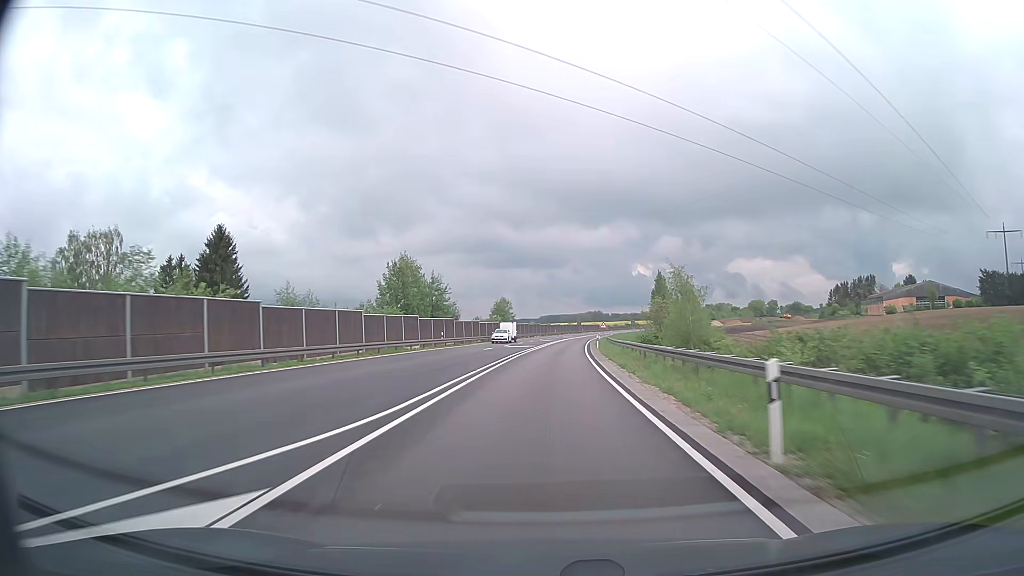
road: trunk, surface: asphalt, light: Day
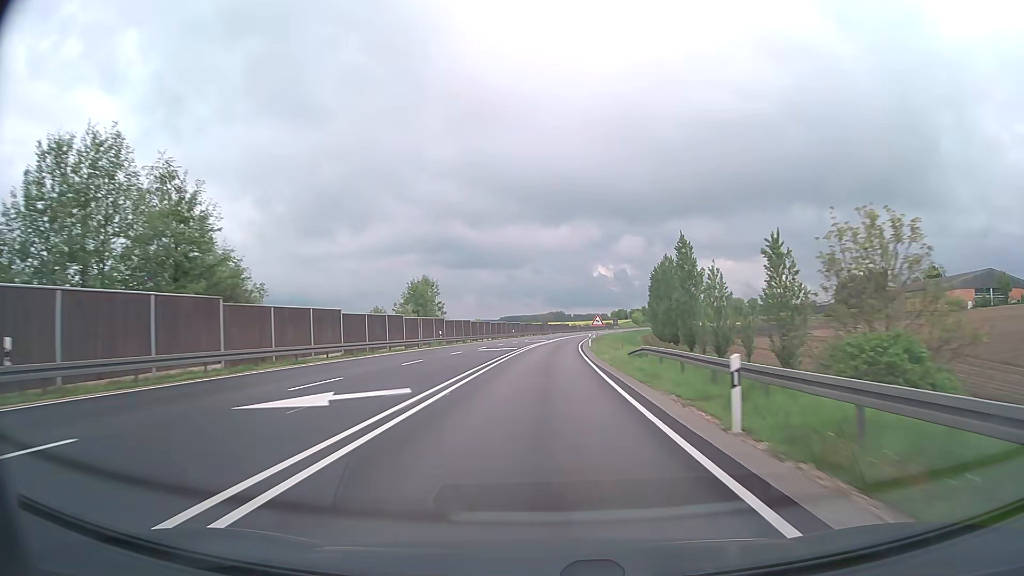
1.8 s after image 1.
(+1.3, +47.9) m; +3°
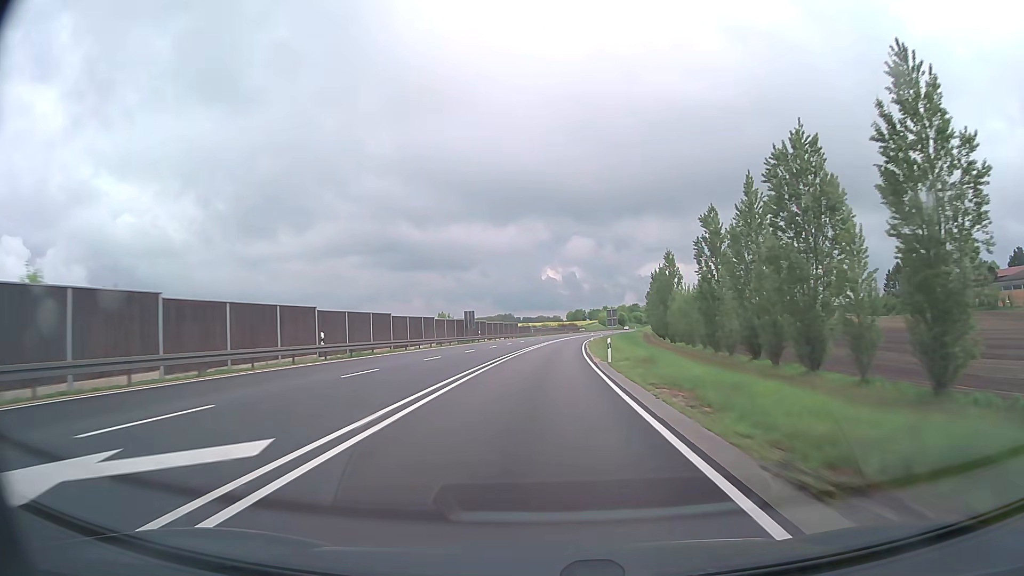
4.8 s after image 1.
(+3.0, +79.7) m; +4°
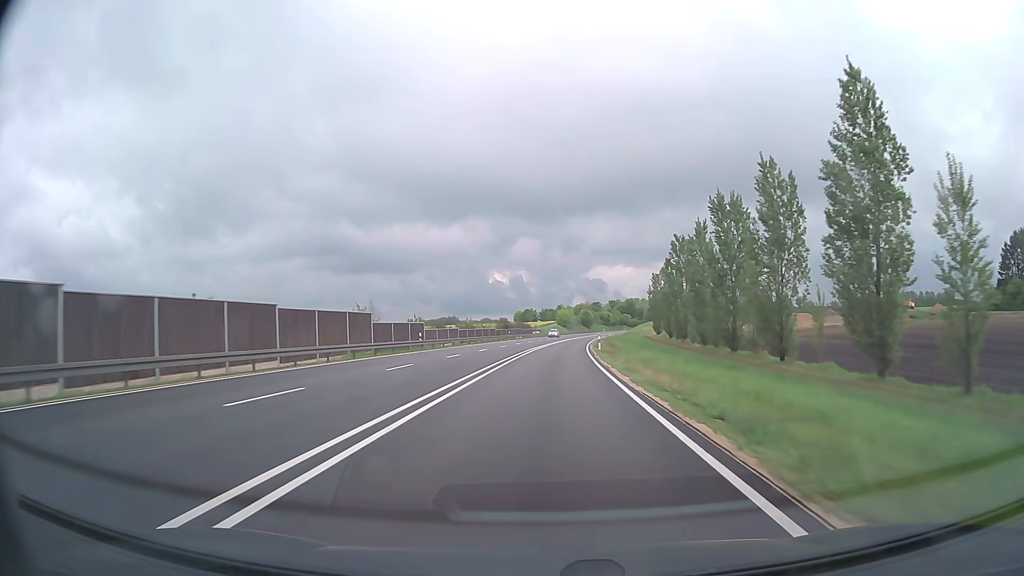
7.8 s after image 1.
(+3.1, +79.7) m; +4°
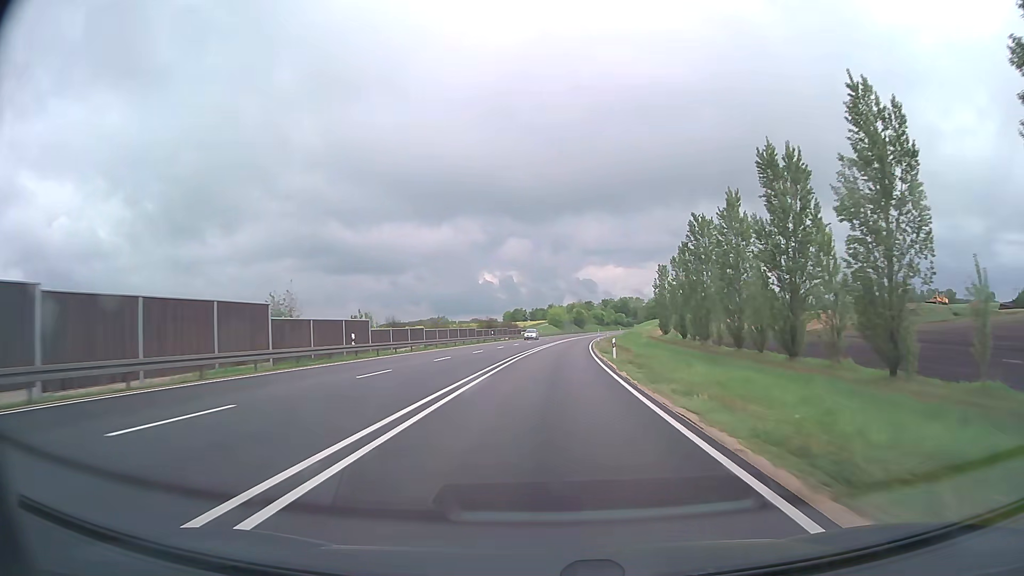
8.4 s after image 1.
(+0.1, +16.0) m; +1°
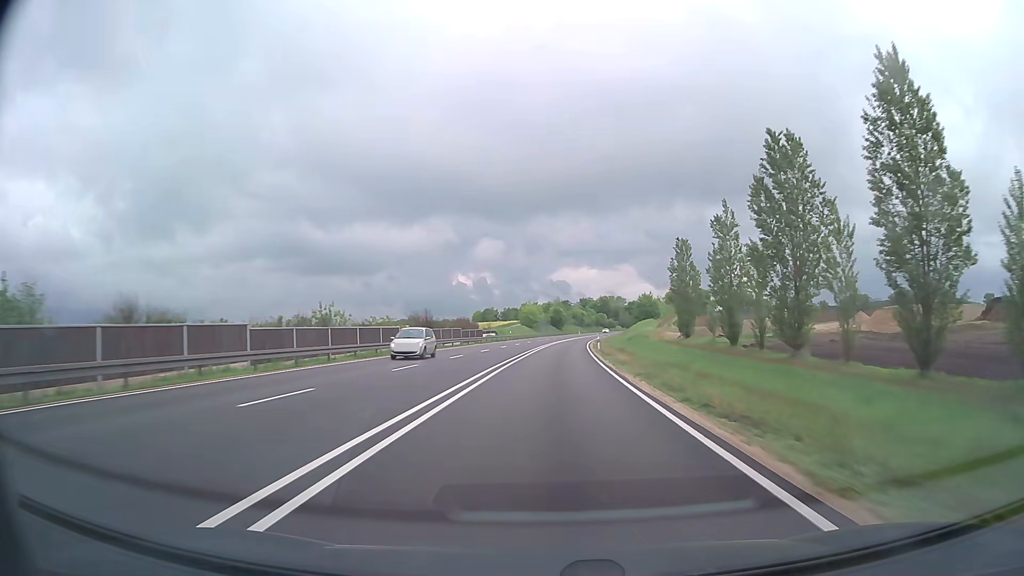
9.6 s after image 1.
(+0.5, +31.9) m; +2°
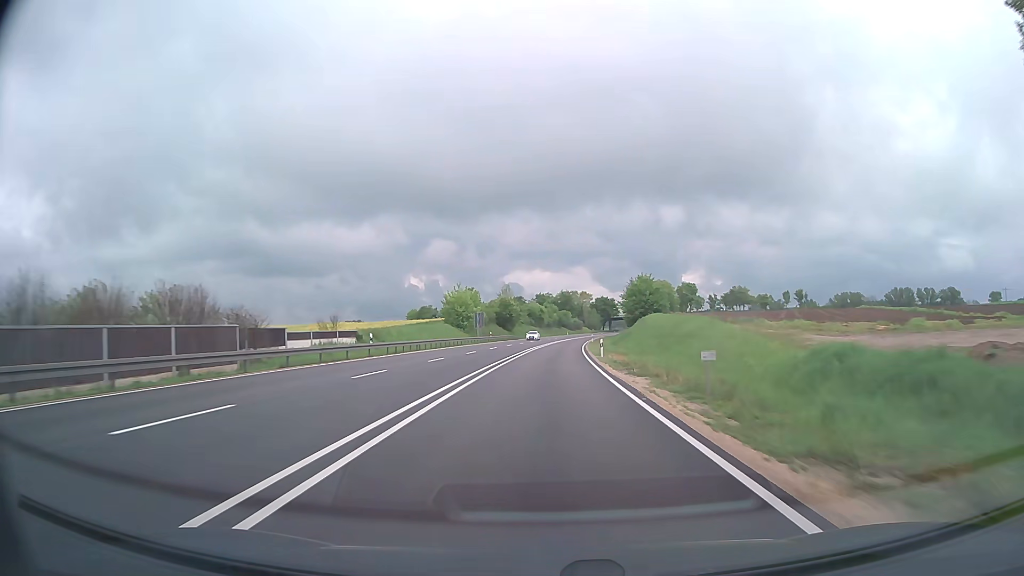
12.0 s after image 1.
(+2.7, +63.7) m; +4°
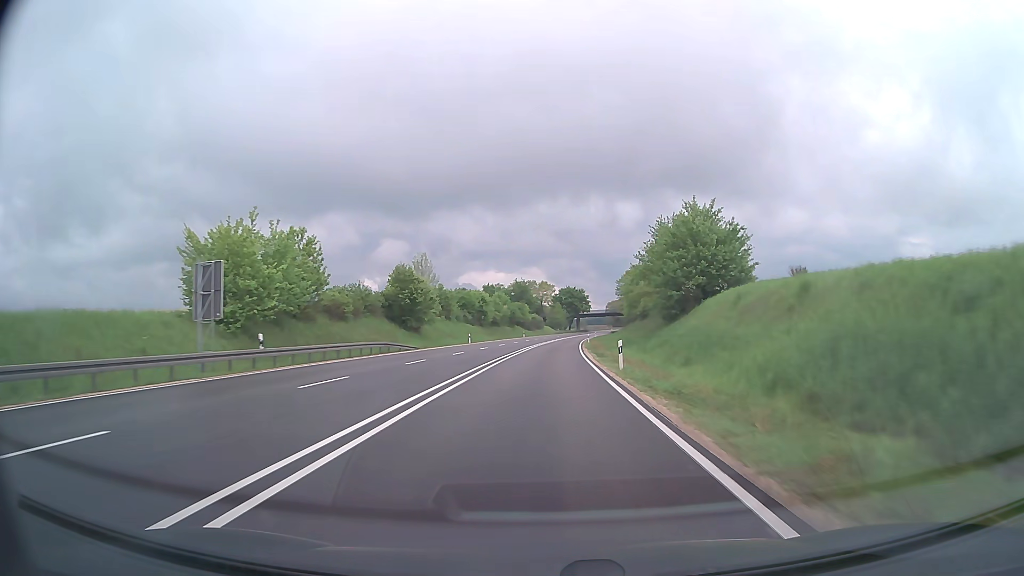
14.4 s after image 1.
(+1.9, +63.8) m; +4°
(0, +10) (0, +20) (+1, +30) (+1, +40) (+1, +50) (+2, +60) (+3, +70) (+3, +80) (+4, +90) (+5, +100) m
